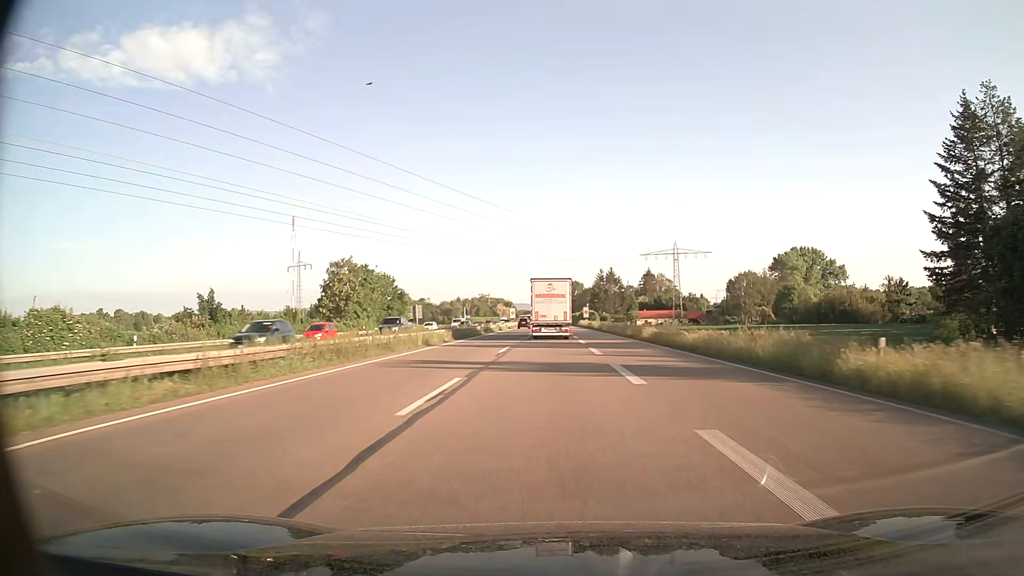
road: trunk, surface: asphalt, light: Day
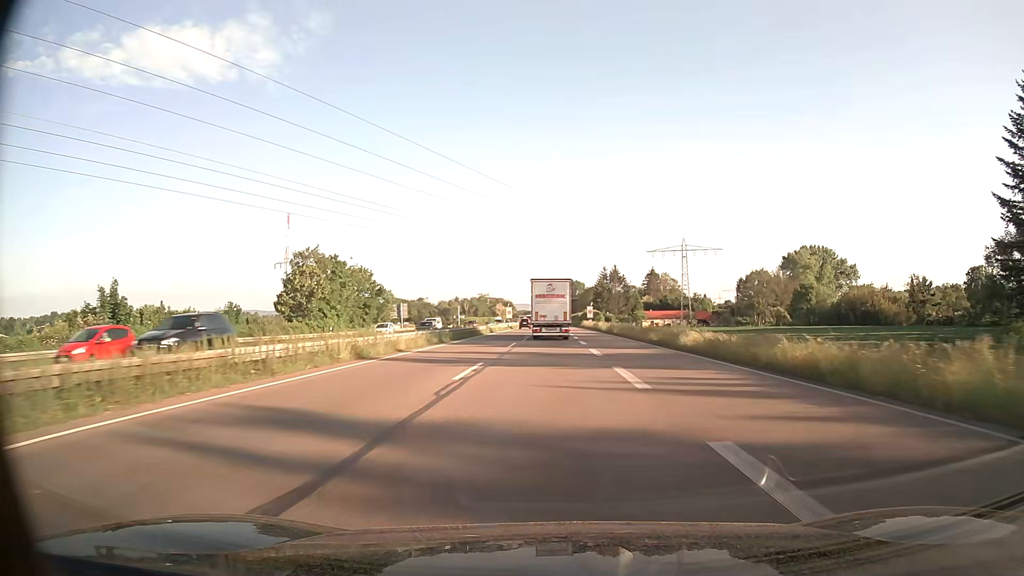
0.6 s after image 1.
(0.0, +12.8) m; 0°
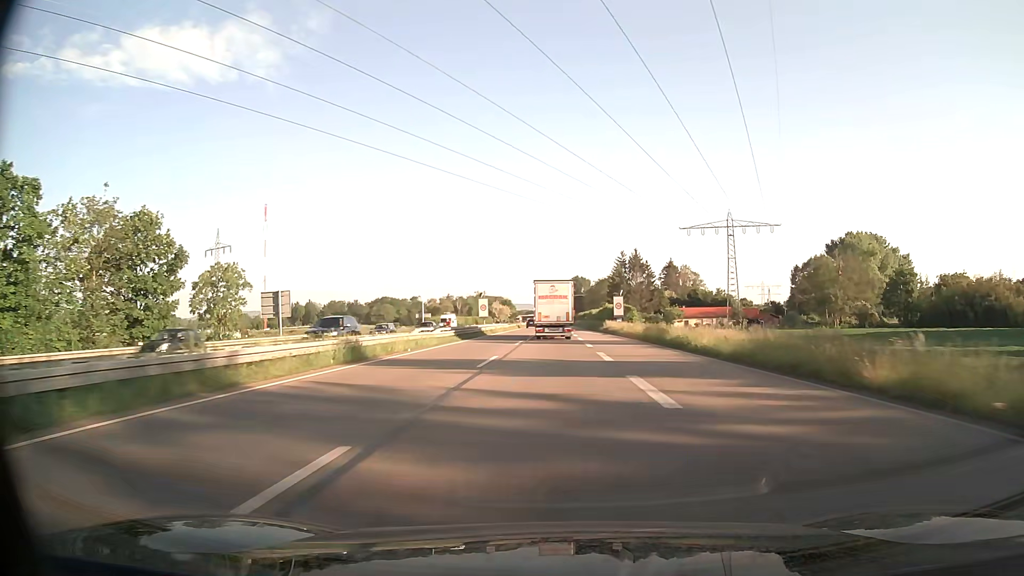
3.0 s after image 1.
(-0.1, +51.1) m; 0°
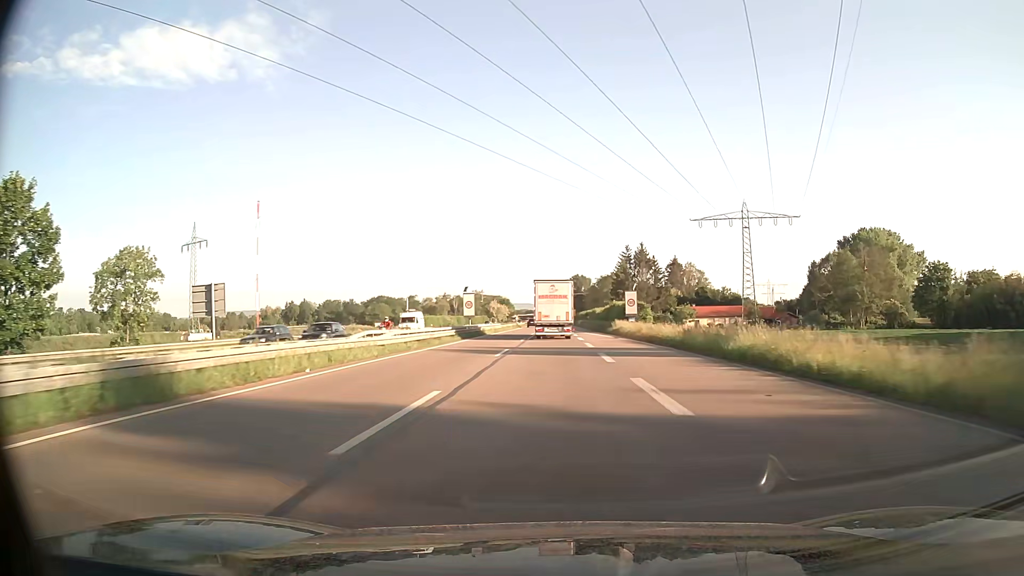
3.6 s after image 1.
(0.0, +12.8) m; 0°
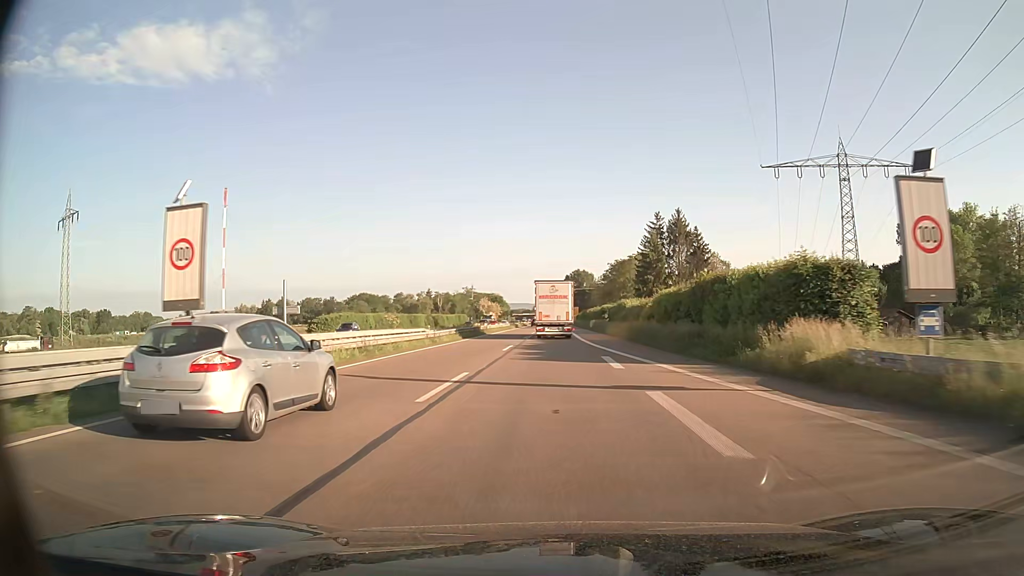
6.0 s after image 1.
(0.0, +51.0) m; 0°
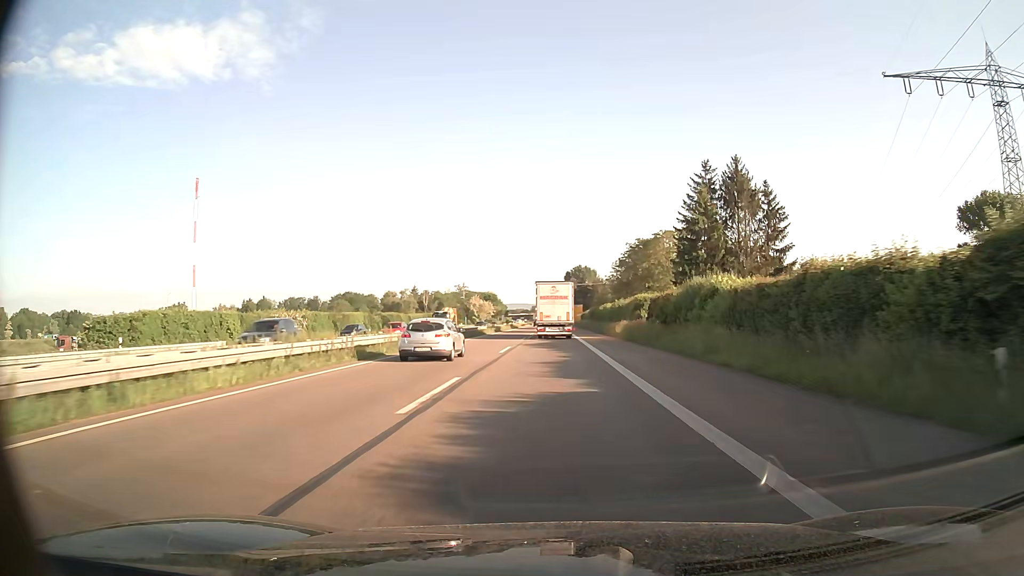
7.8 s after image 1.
(0.0, +38.3) m; 0°
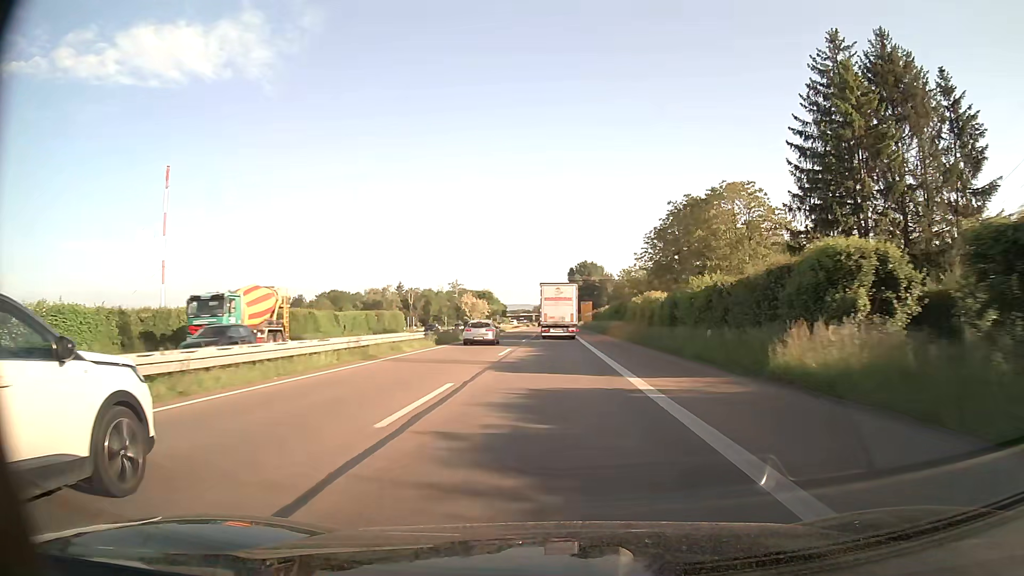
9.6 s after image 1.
(0.0, +38.3) m; 0°
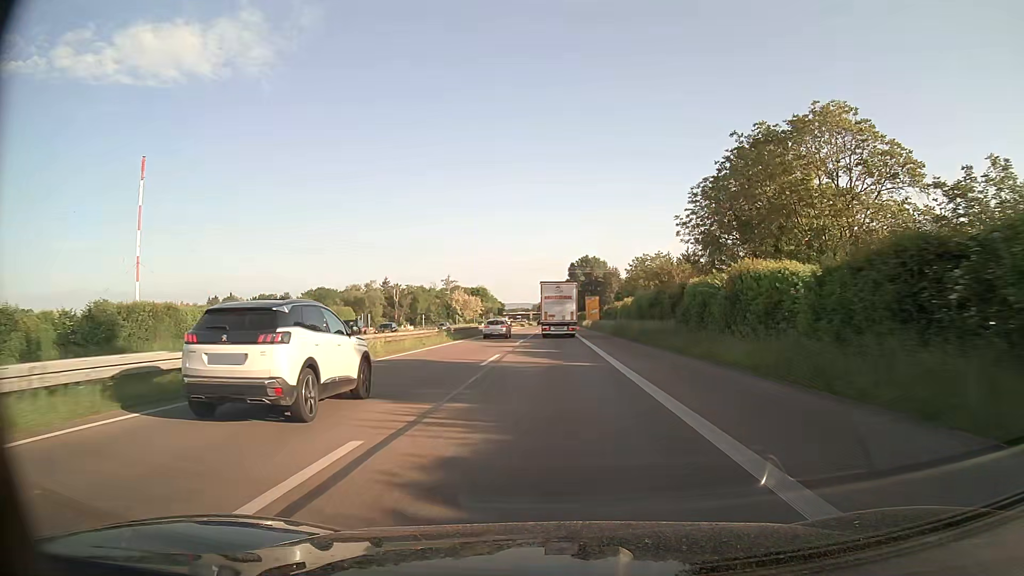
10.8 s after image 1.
(0.0, +25.5) m; 0°
(0, +10) (0, +20) (0, +30) (0, +40) (0, +50) (0, +60) (0, +70) (0, +80) (0, +90) (0, +100) m
